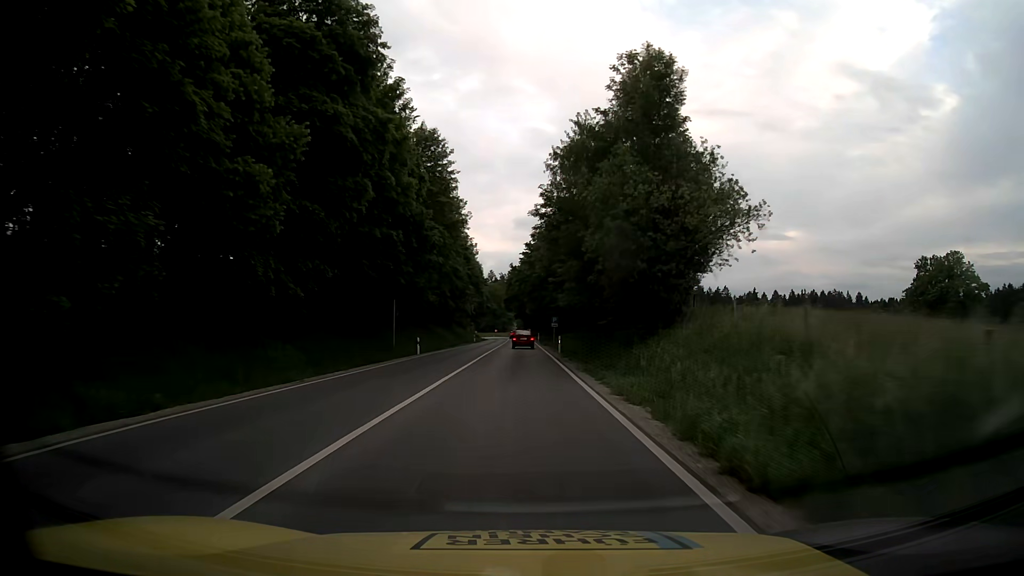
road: primary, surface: asphalt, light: Day
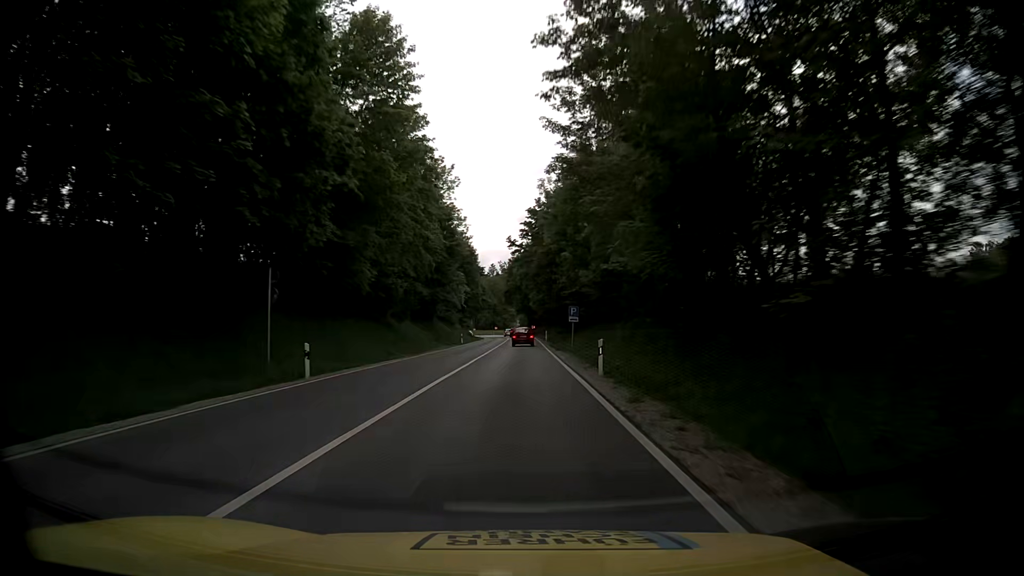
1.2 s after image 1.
(0.0, +22.2) m; 0°
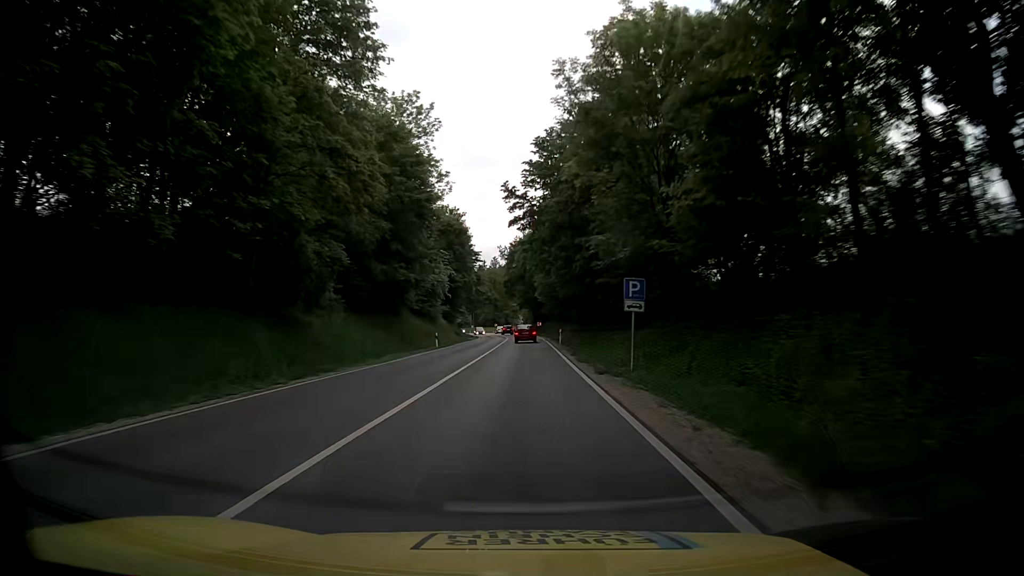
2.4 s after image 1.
(-0.1, +22.2) m; 0°
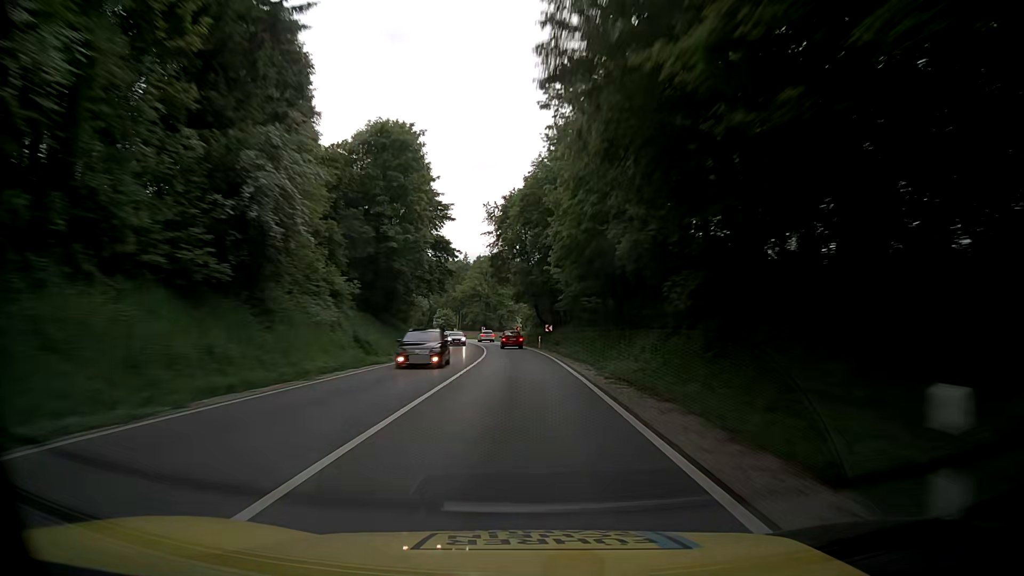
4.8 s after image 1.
(0.0, +44.5) m; 0°
(0, +10) (0, +20) (0, +30) (0, +40) (-1, +50) (-2, +60) (-3, +70) (-4, +80) (-5, +90) (-7, +100) m
